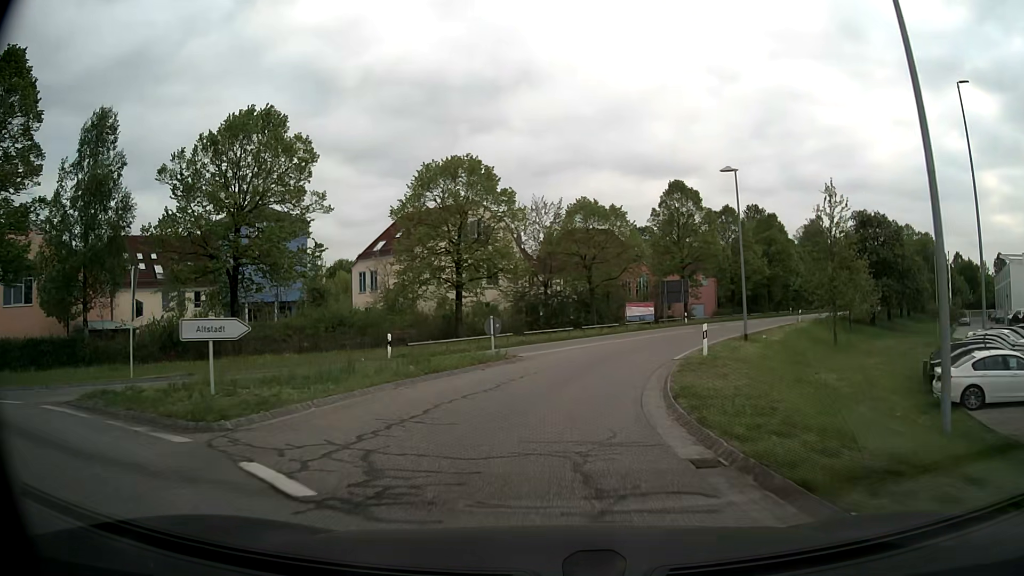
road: secondary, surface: asphalt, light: Day
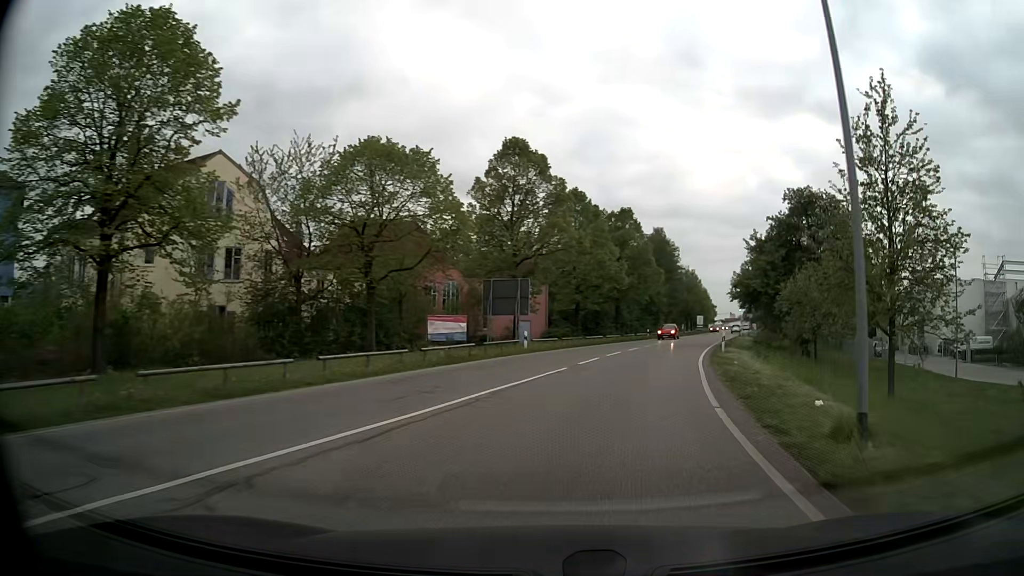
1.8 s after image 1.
(+2.2, +22.8) m; +15°
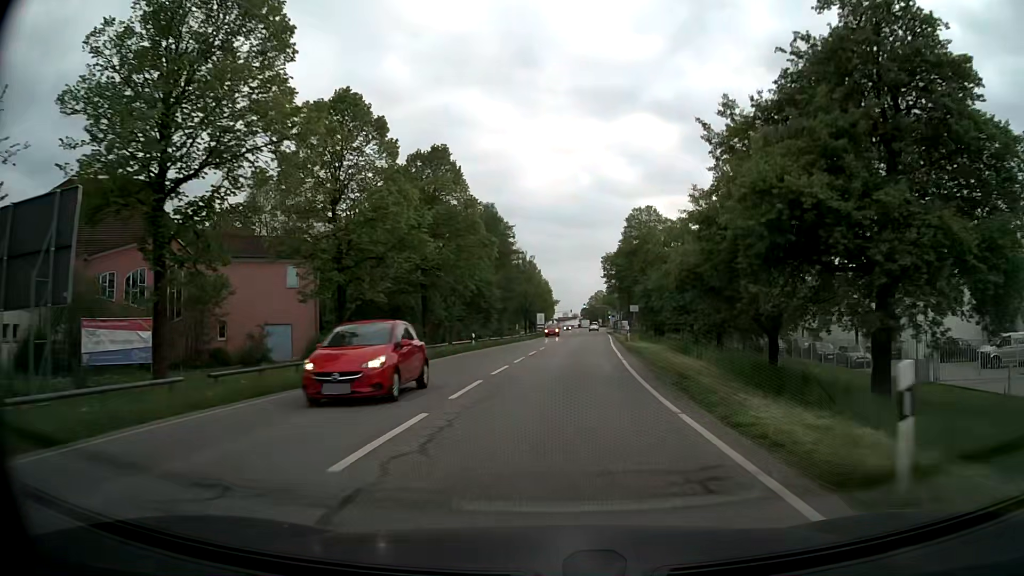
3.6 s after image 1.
(+4.4, +27.4) m; +15°
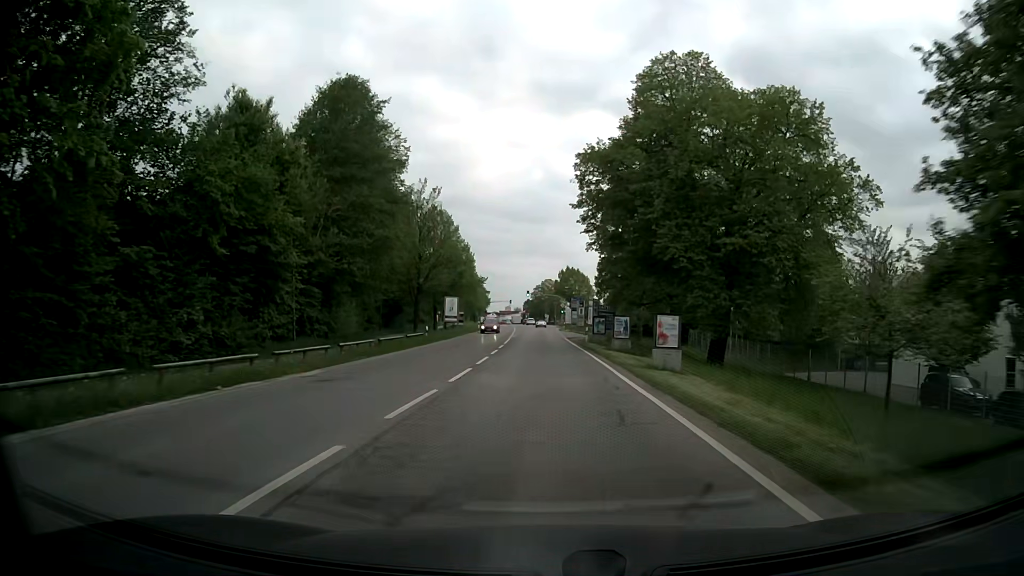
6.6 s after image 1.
(+3.0, +51.1) m; +5°
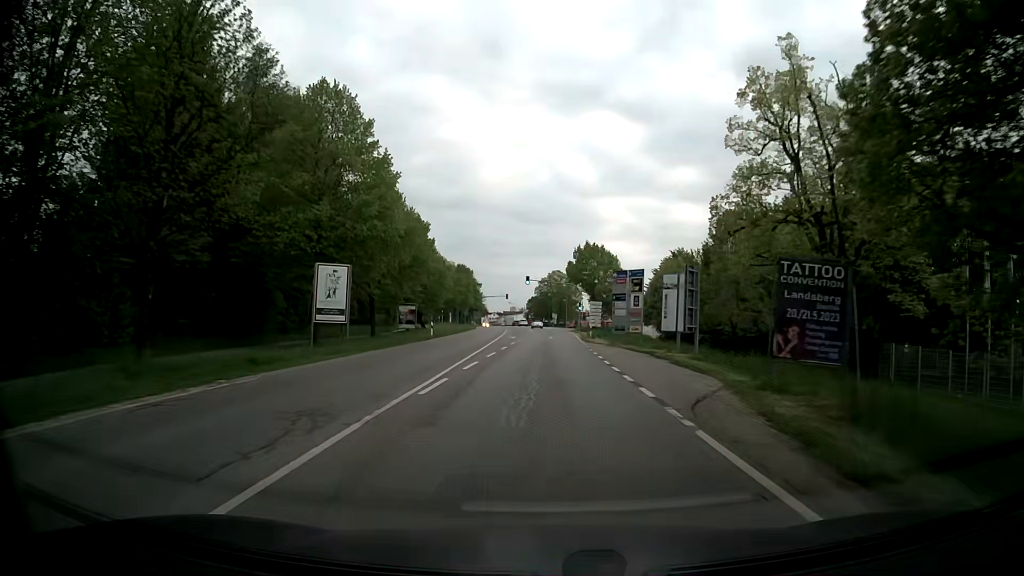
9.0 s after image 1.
(-0.1, +42.4) m; 0°
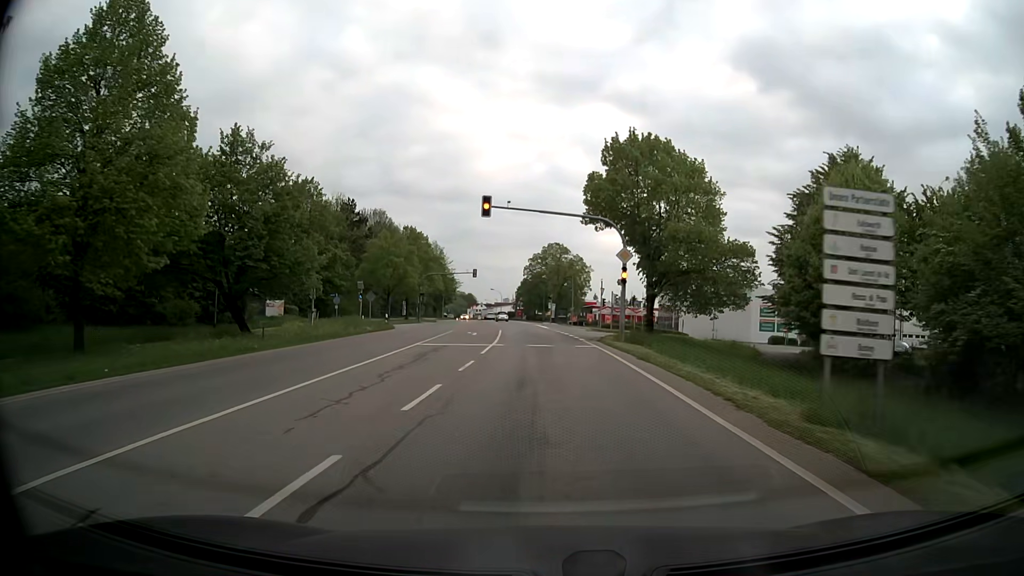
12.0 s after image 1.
(+0.3, +50.7) m; 0°
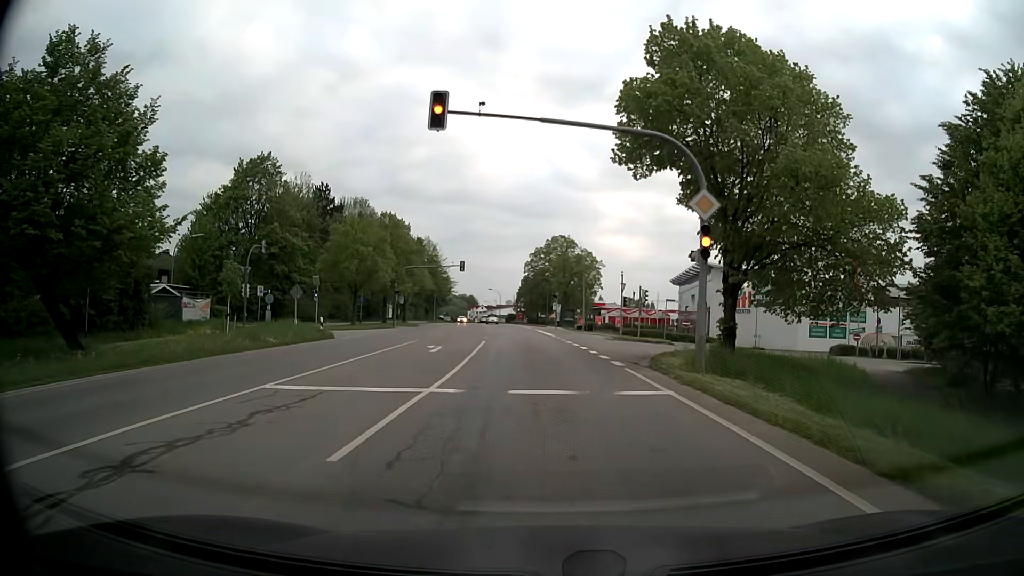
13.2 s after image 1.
(-0.1, +14.5) m; 0°
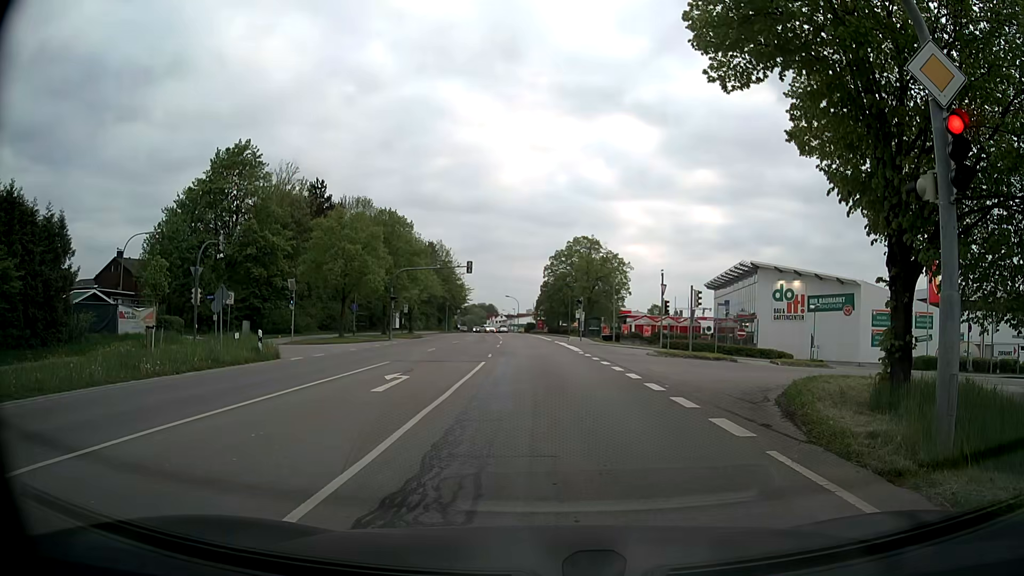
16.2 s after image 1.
(-0.1, +9.0) m; -2°
(0, +10) (0, +20) (0, +30) (0, +40) (-1, +50) (-1, +60) (-2, +70) (-3, +80) (-4, +90) (-5, +100) m
